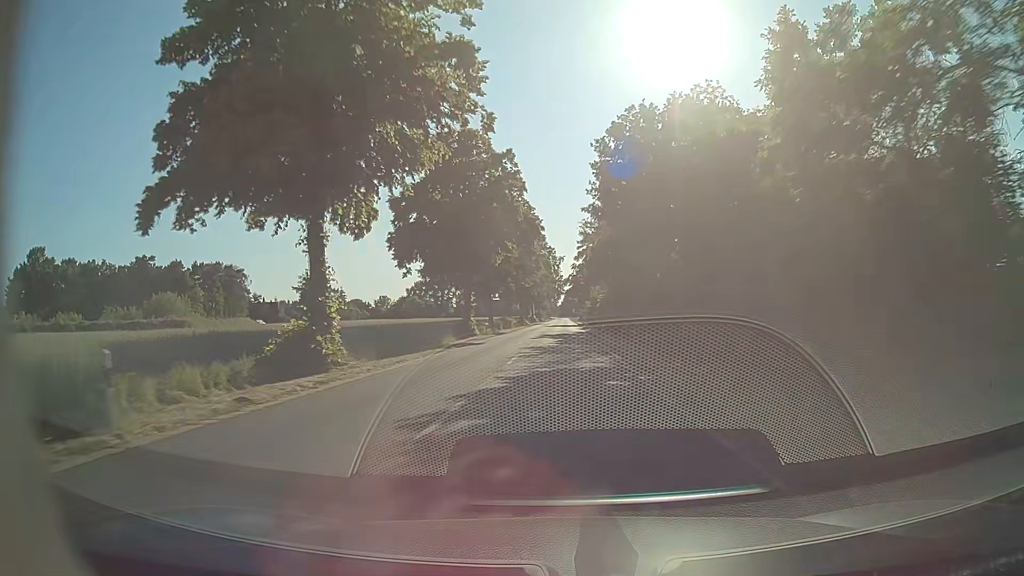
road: secondary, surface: asphalt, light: Day
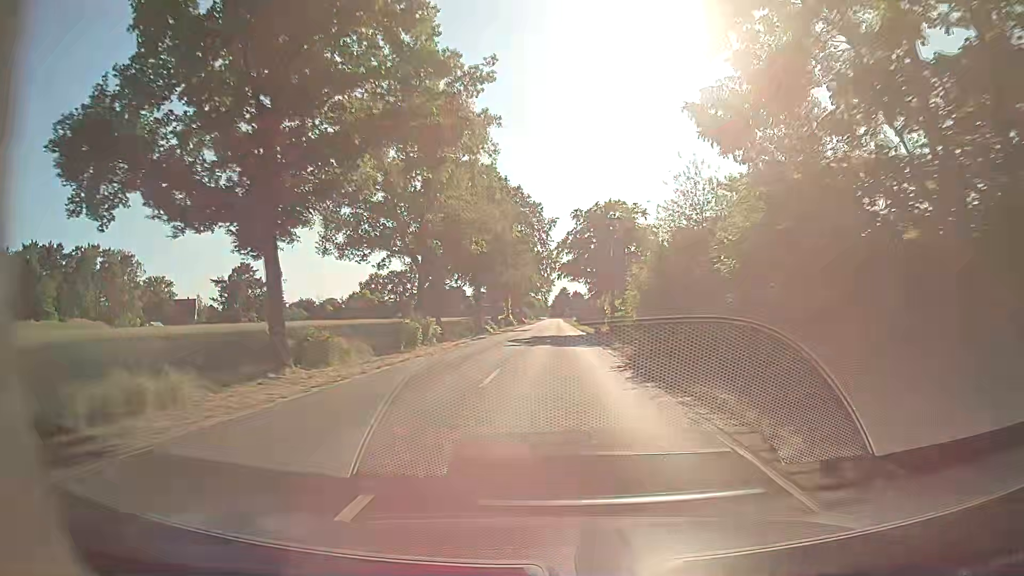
(+0.9, +54.2) m; +1°
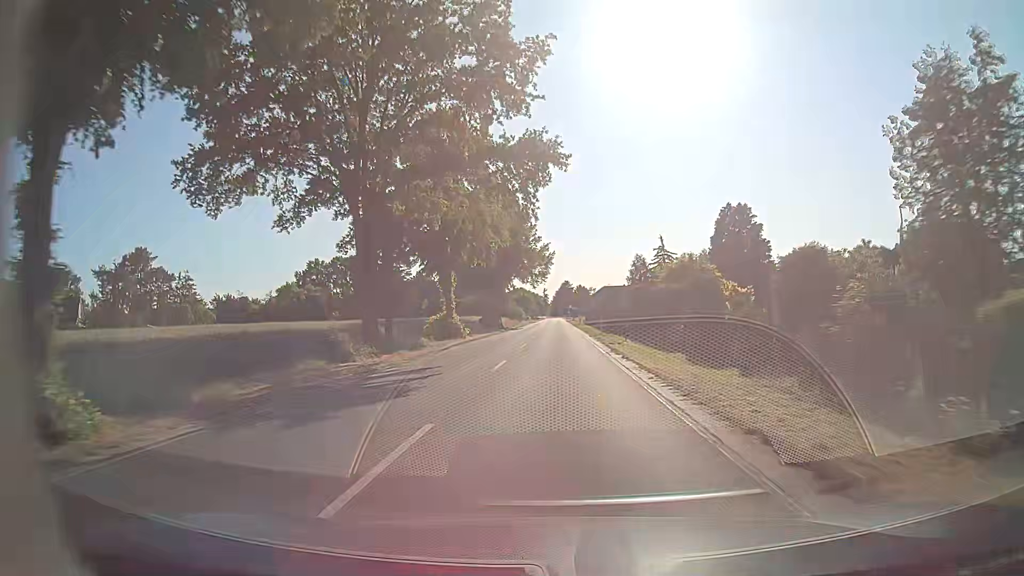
(-0.2, +55.1) m; 0°
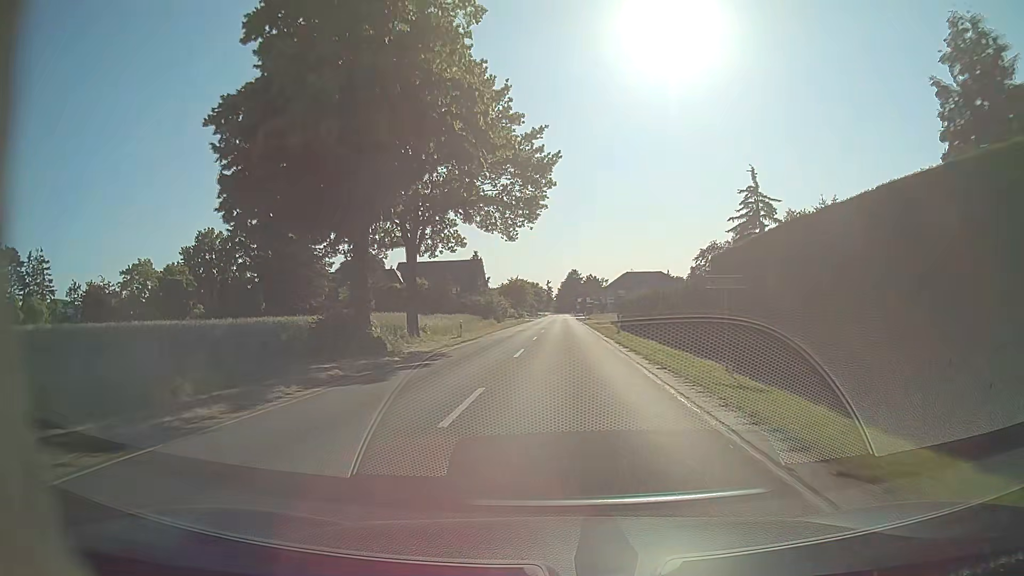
(0.0, +55.1) m; -1°
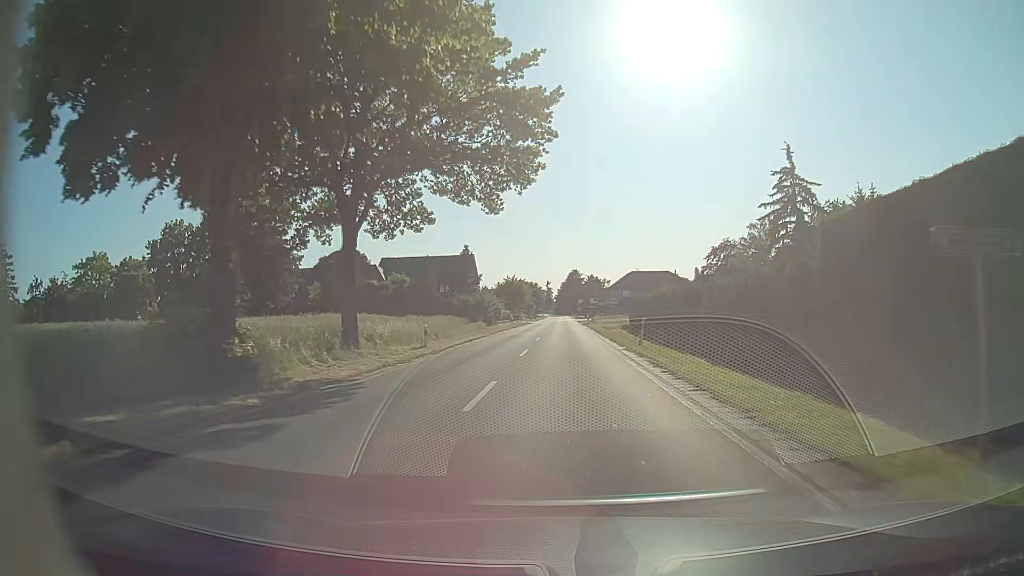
(+0.1, +10.4) m; 0°
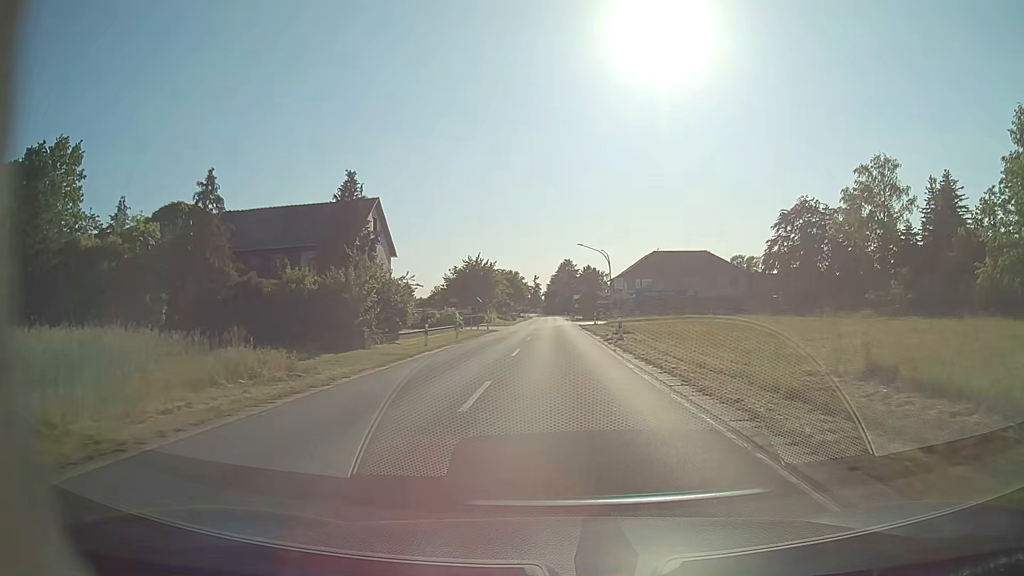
(+0.4, +46.3) m; +1°
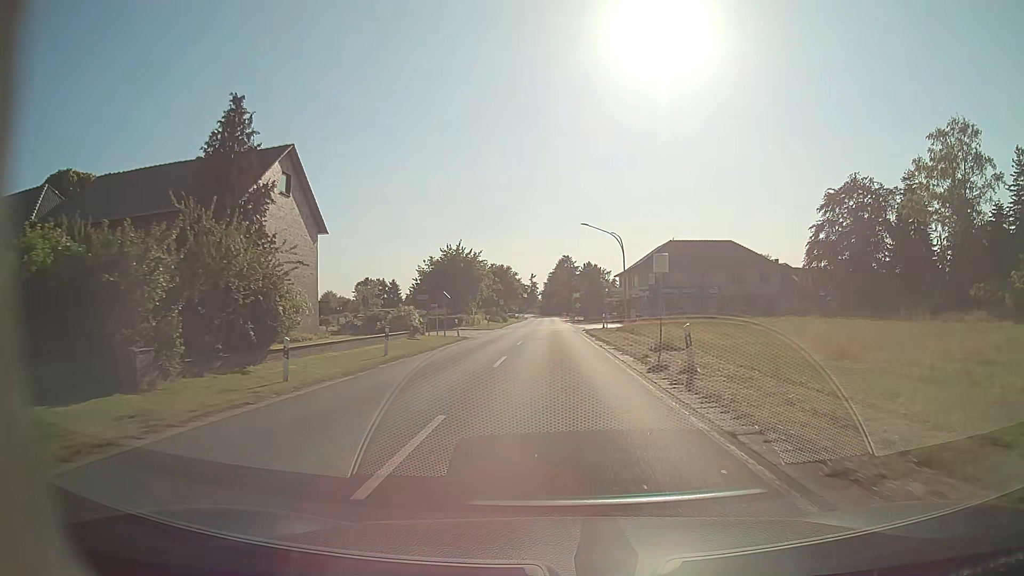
(0.0, +15.9) m; 0°
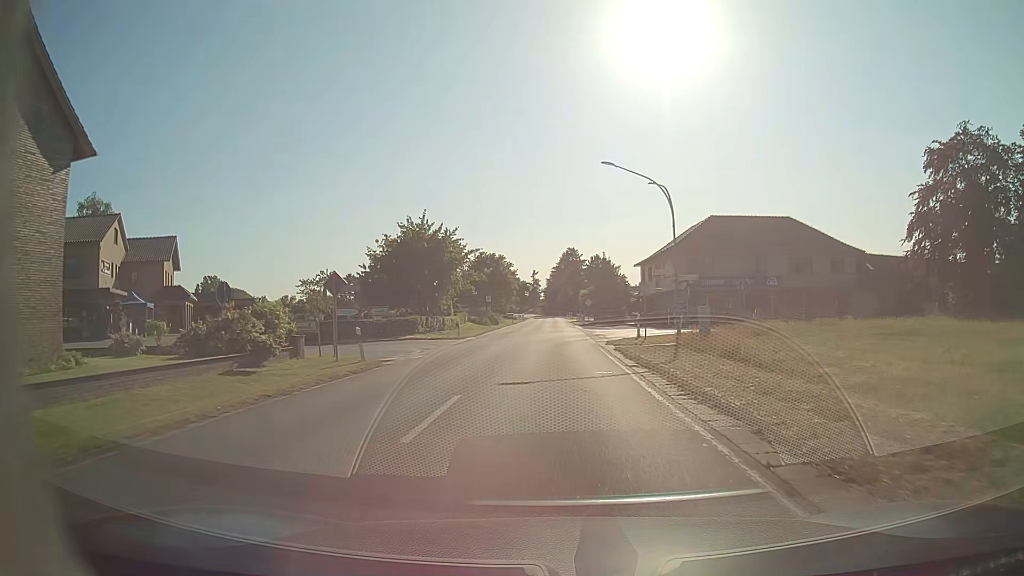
(0.0, +21.1) m; 0°
